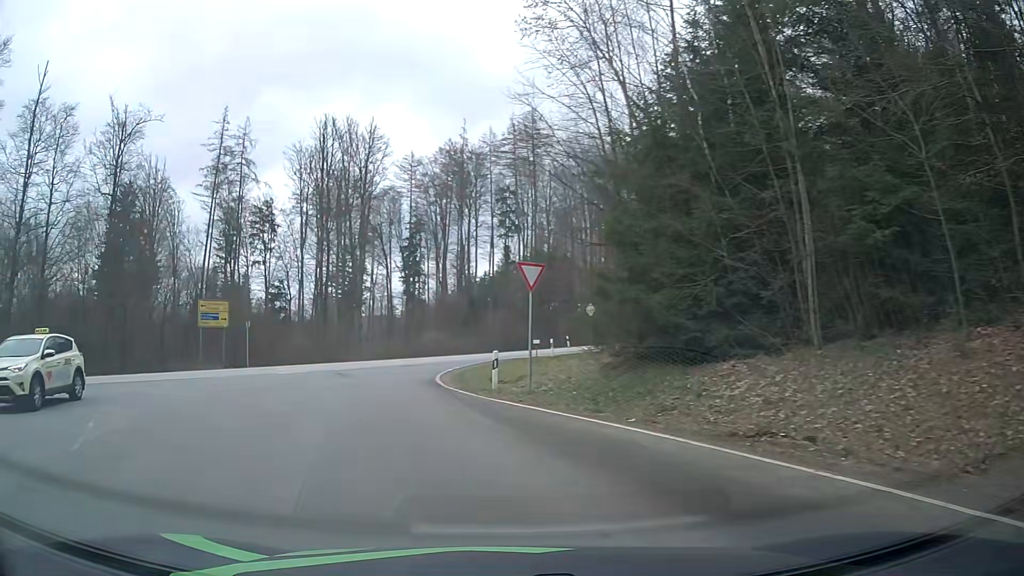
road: tertiary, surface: asphalt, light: Day
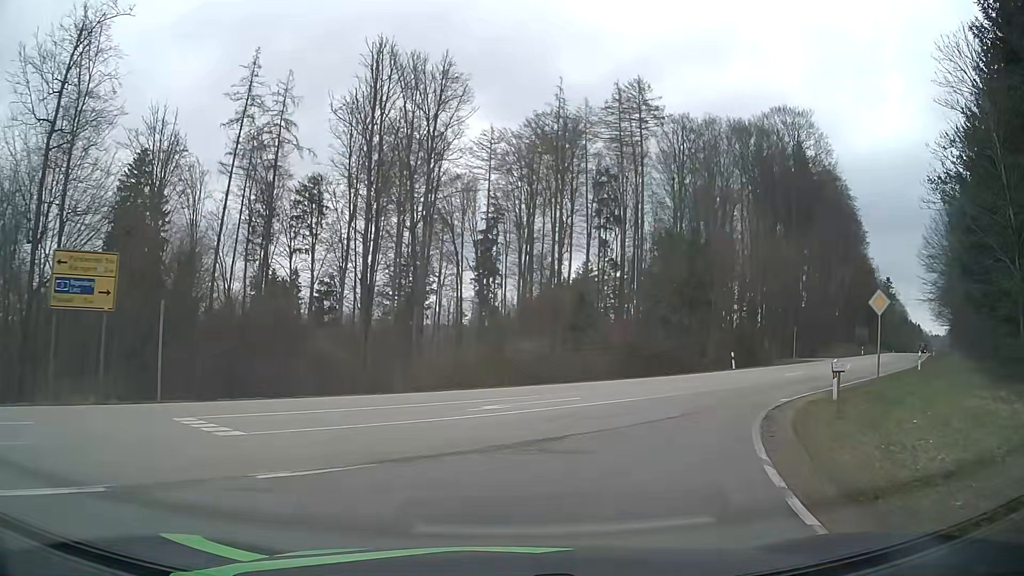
(-4.8, +21.8) m; -7°
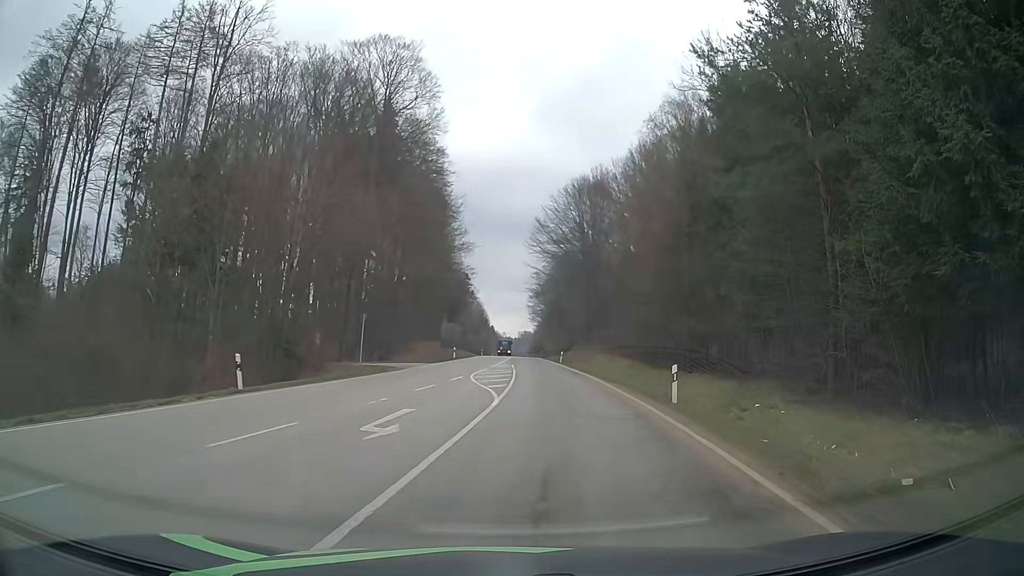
(+7.5, +21.2) m; +37°
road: secondary
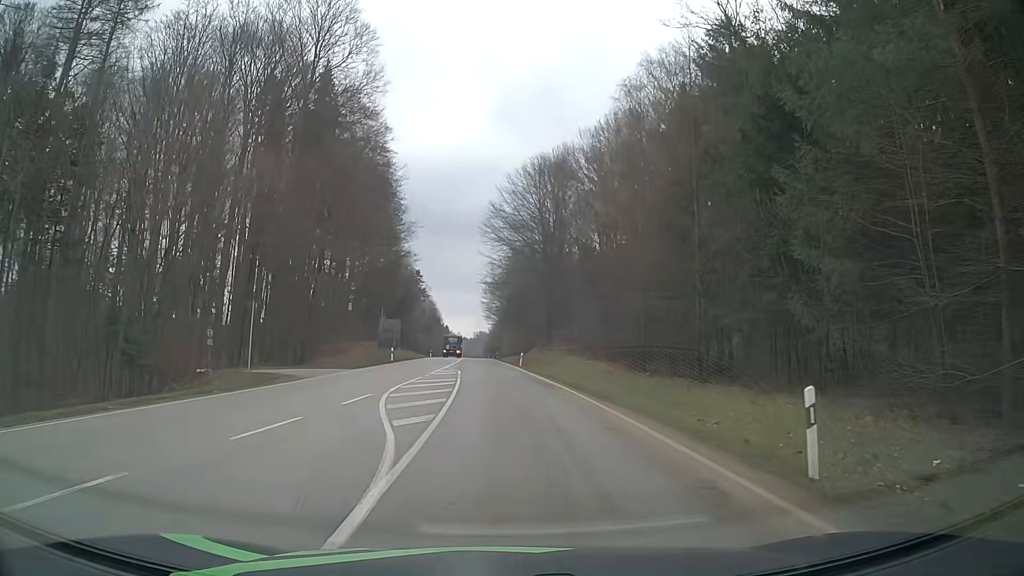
(+0.5, +11.2) m; +3°
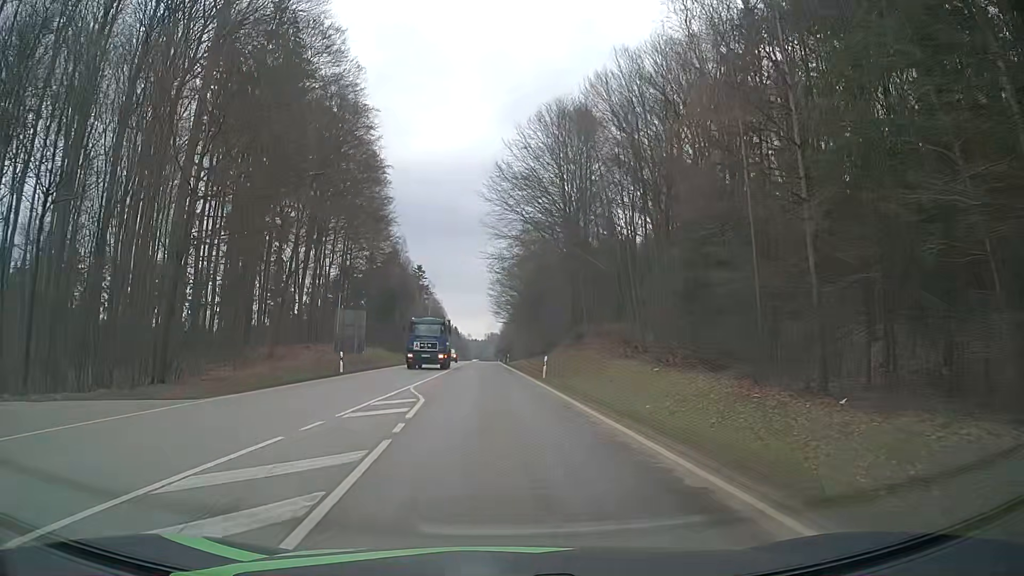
(+0.2, +19.7) m; +1°
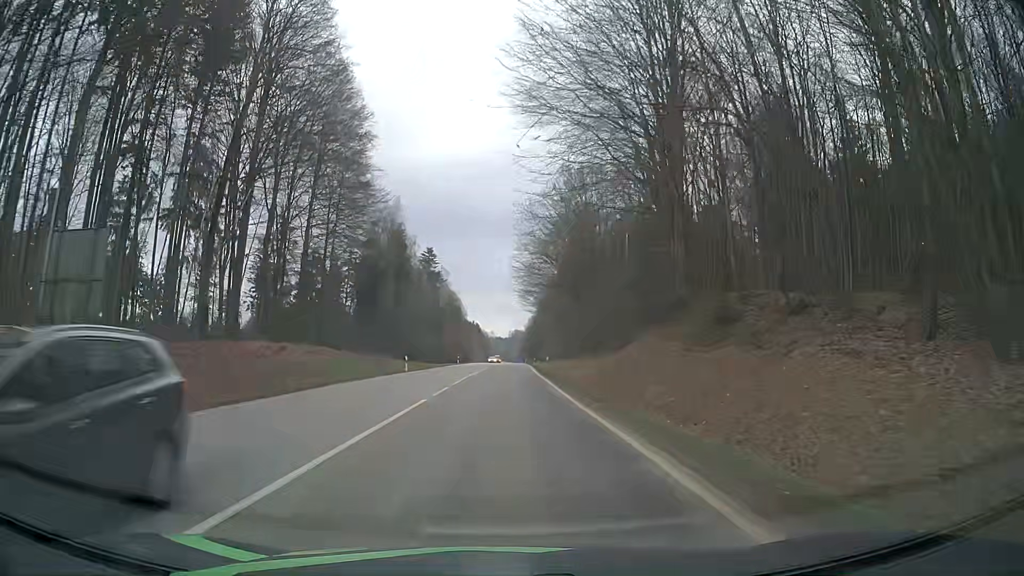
(-1.1, +31.1) m; -3°
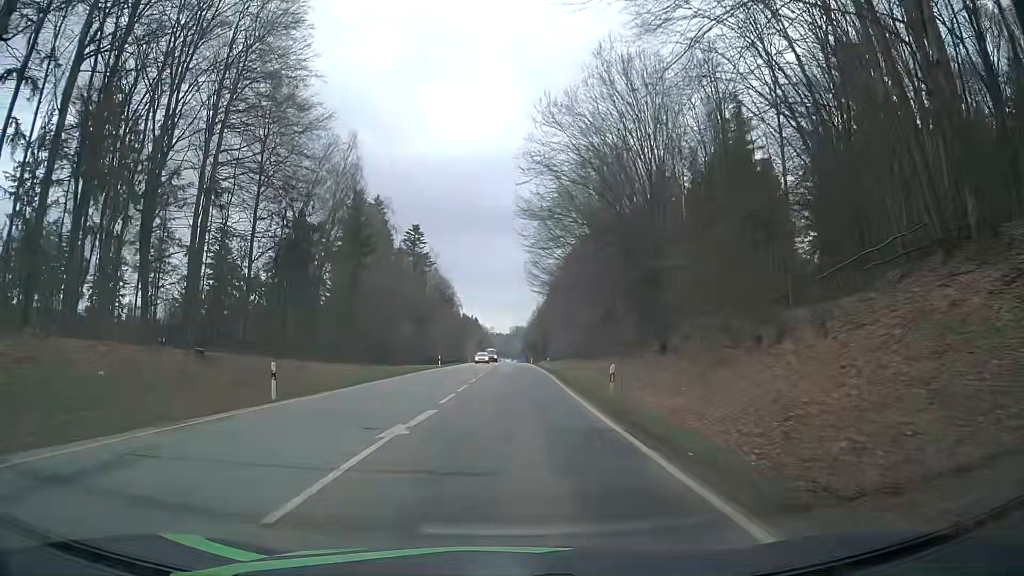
(-0.2, +26.6) m; -1°
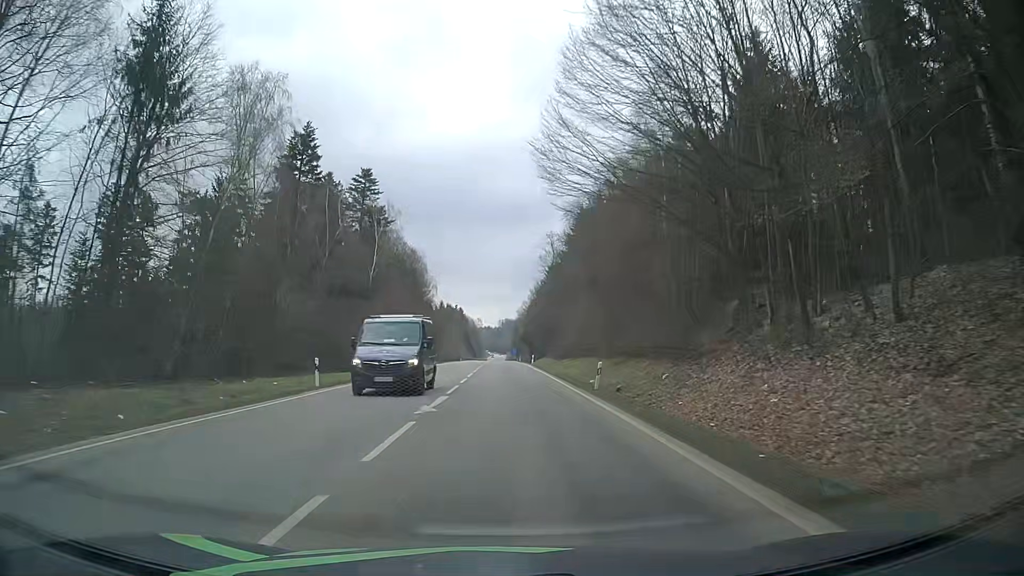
(+0.6, +39.4) m; +1°
(0, +10) (0, +20) (0, +30) (0, +40) (0, +50) (0, +60) (0, +70) (0, +80) (0, +90) (0, +100) m
